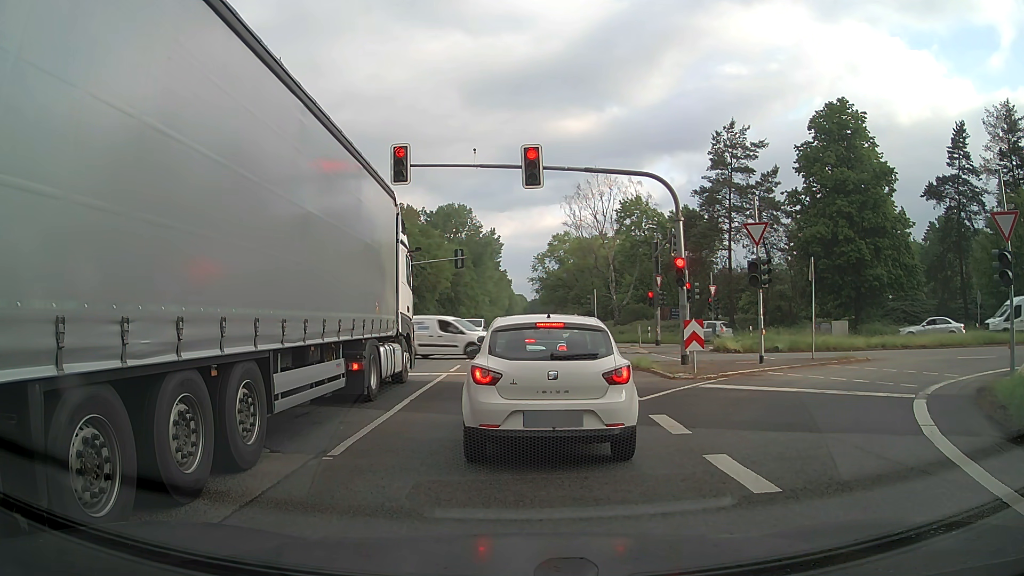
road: primary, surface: asphalt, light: Day
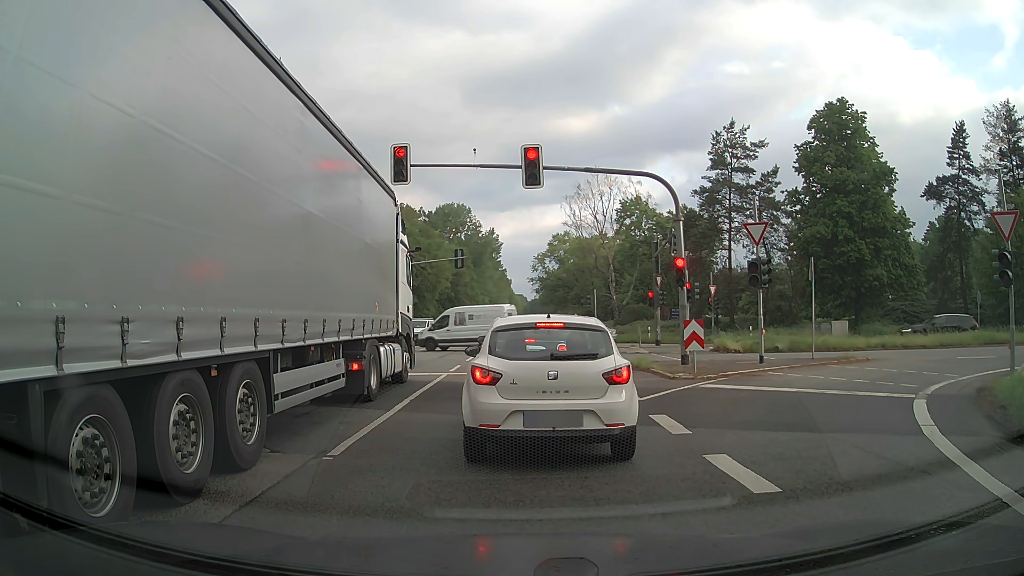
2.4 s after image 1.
(0.0, 0.0) m; 0°
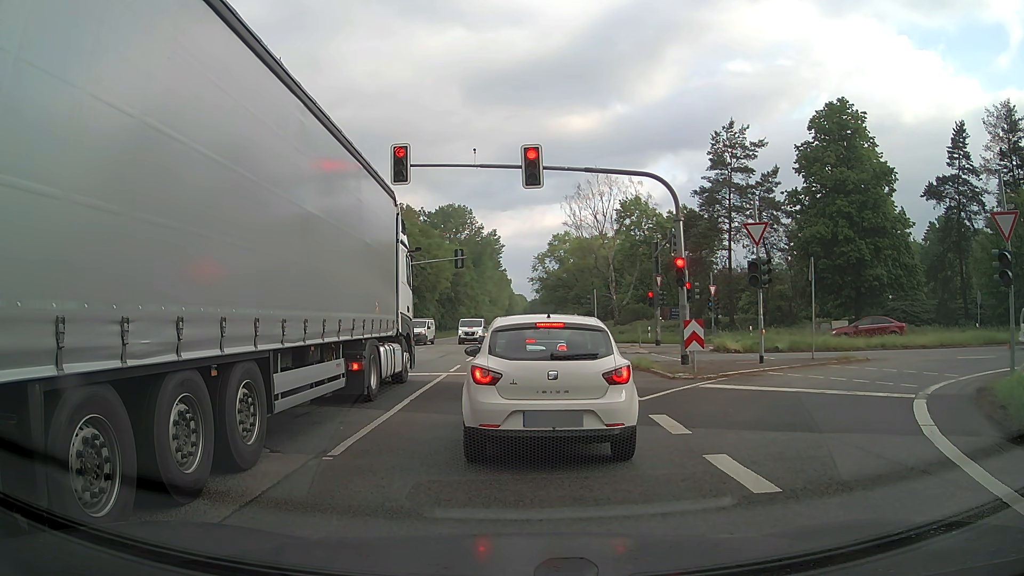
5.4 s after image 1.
(0.0, 0.0) m; 0°
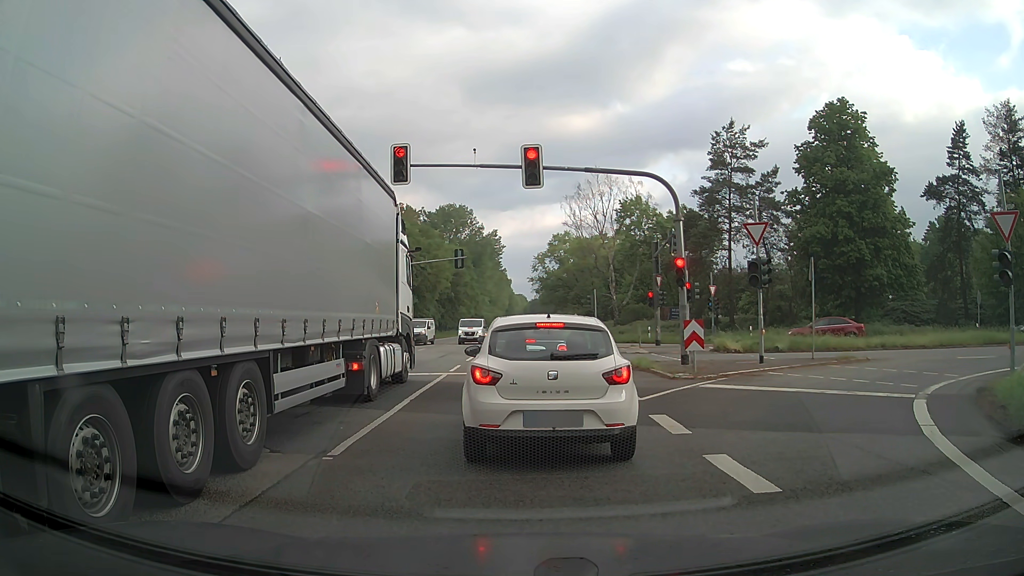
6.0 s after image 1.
(0.0, 0.0) m; 0°
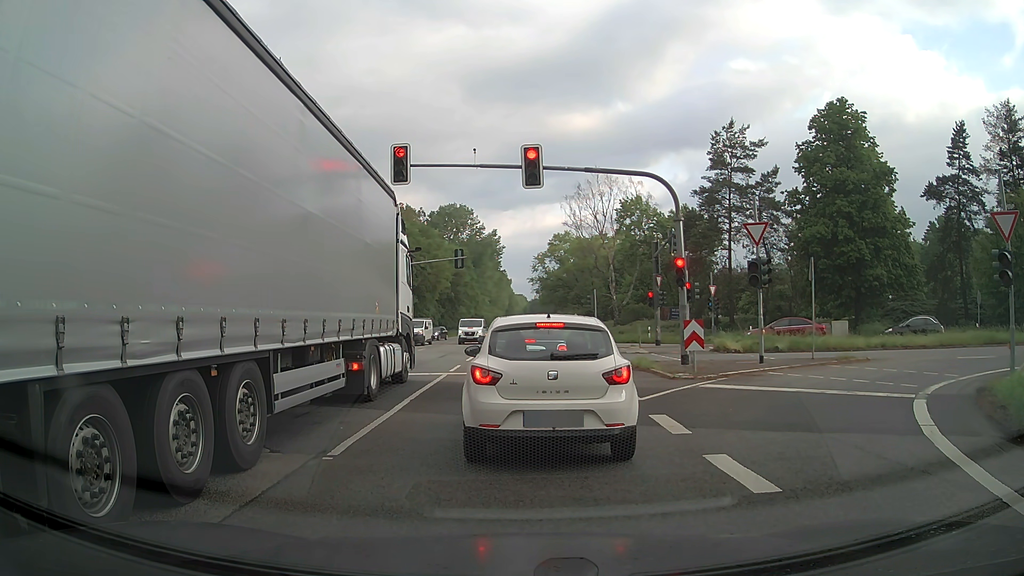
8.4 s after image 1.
(0.0, 0.0) m; 0°
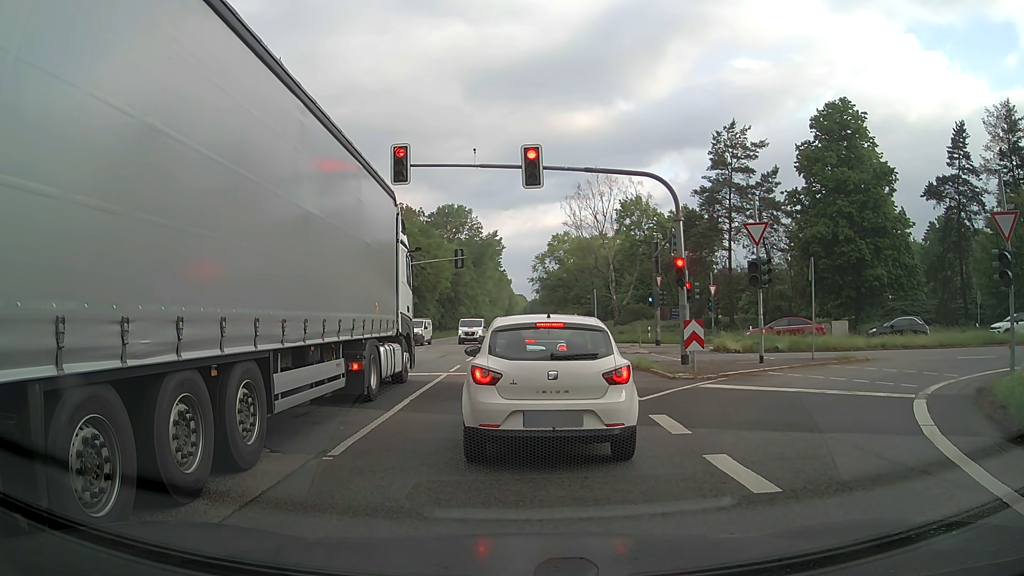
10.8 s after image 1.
(0.0, 0.0) m; 0°
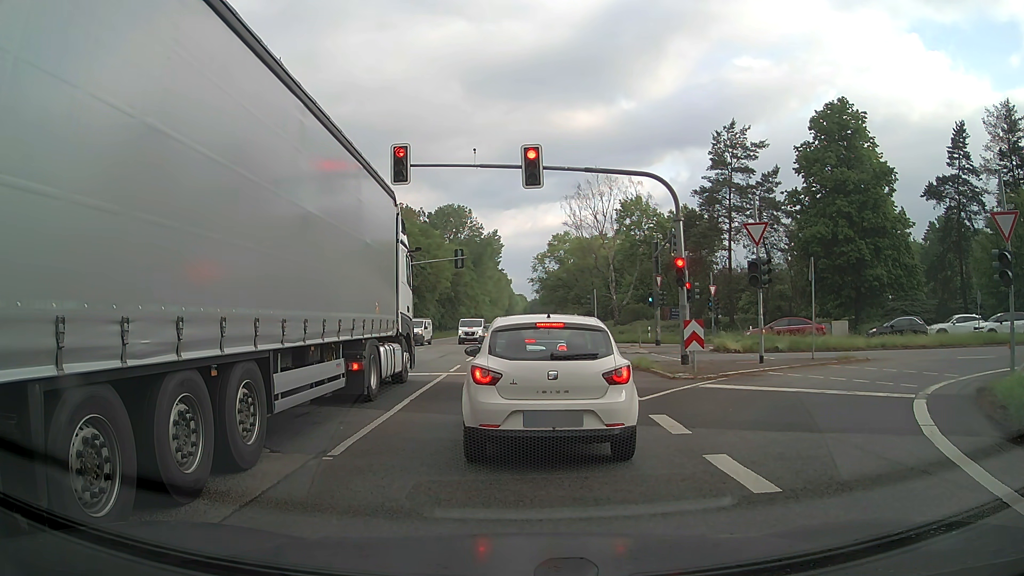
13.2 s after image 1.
(0.0, 0.0) m; 0°
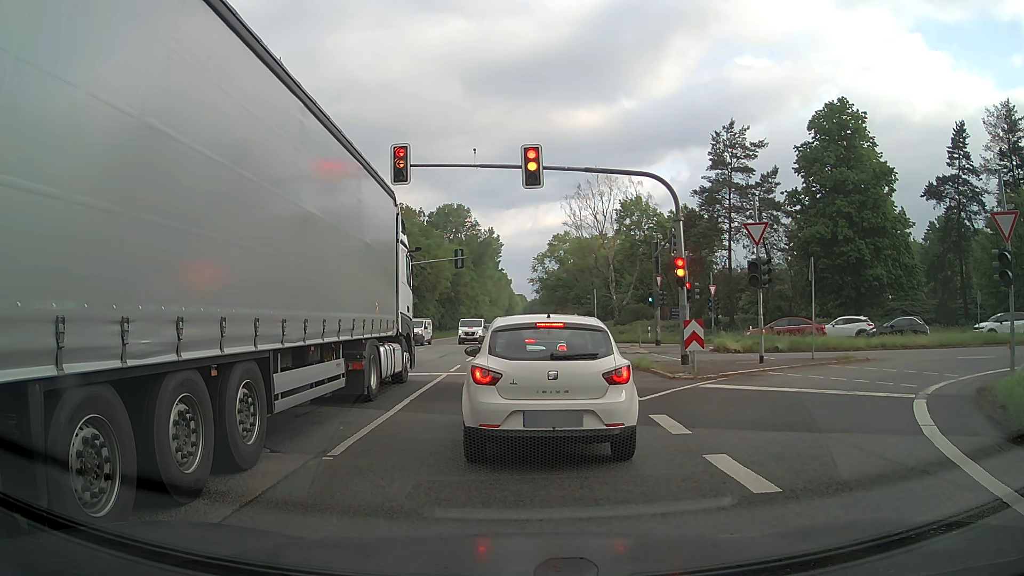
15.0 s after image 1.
(0.0, 0.0) m; 0°
(0, +10) (-1, +20) (-1, +30) (-2, +40) (-2, +50) (-3, +60) (-3, +70) (-4, +80) (-4, +90) (-4, +100) m
